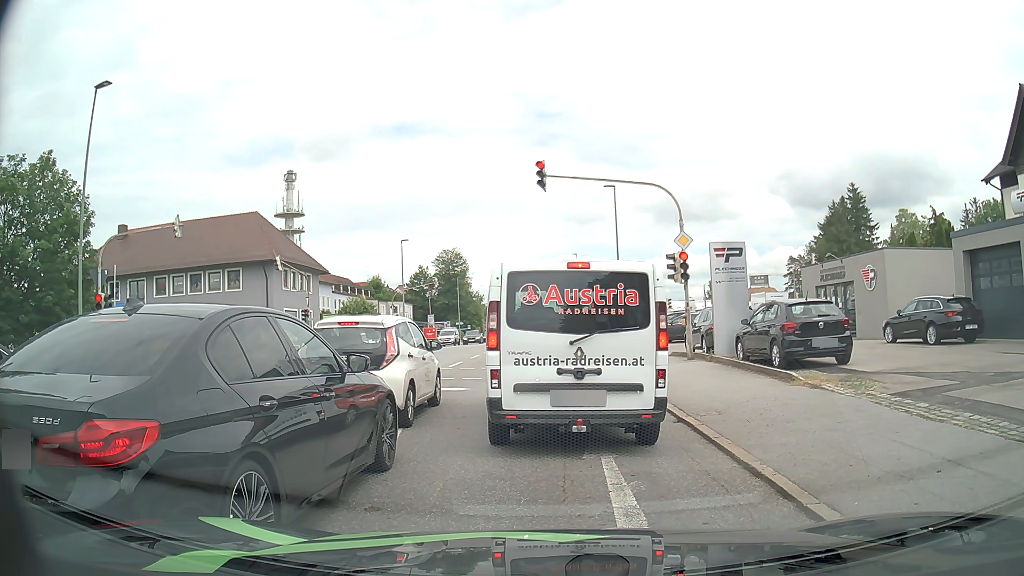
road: tertiary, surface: asphalt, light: Day
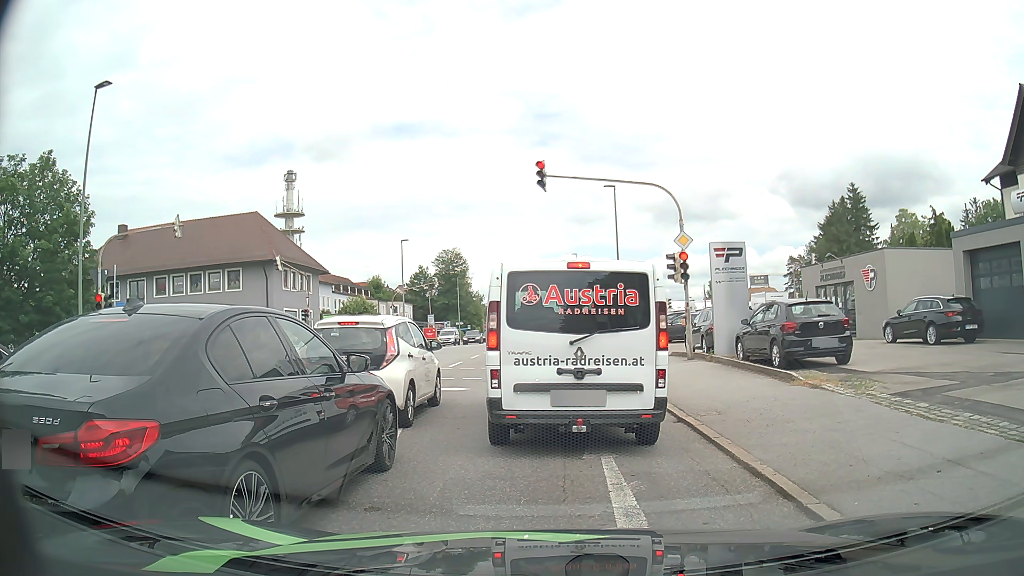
(0.0, 0.0) m; 0°
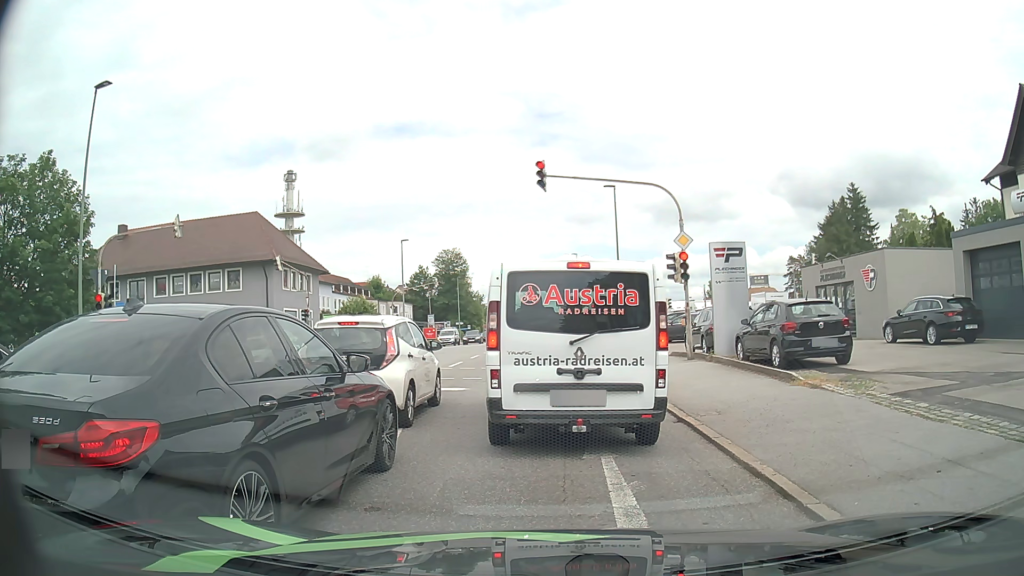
(0.0, 0.0) m; 0°
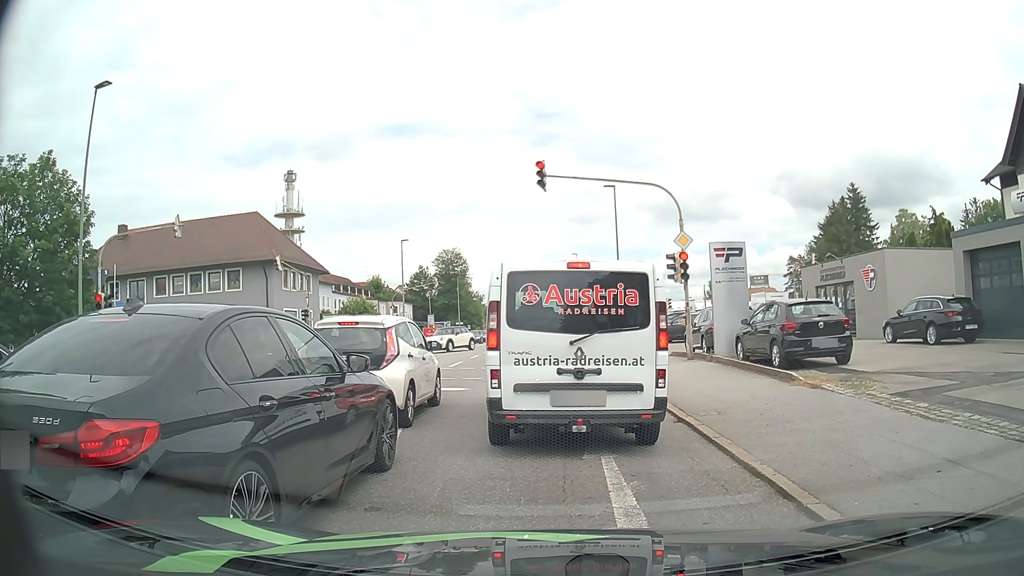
(0.0, 0.0) m; 0°
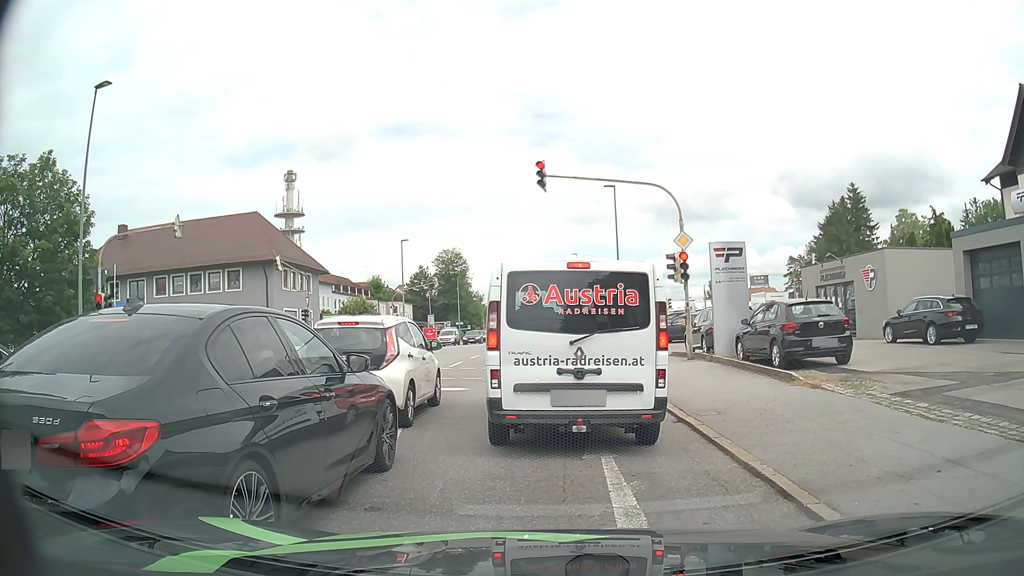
(0.0, 0.0) m; 0°
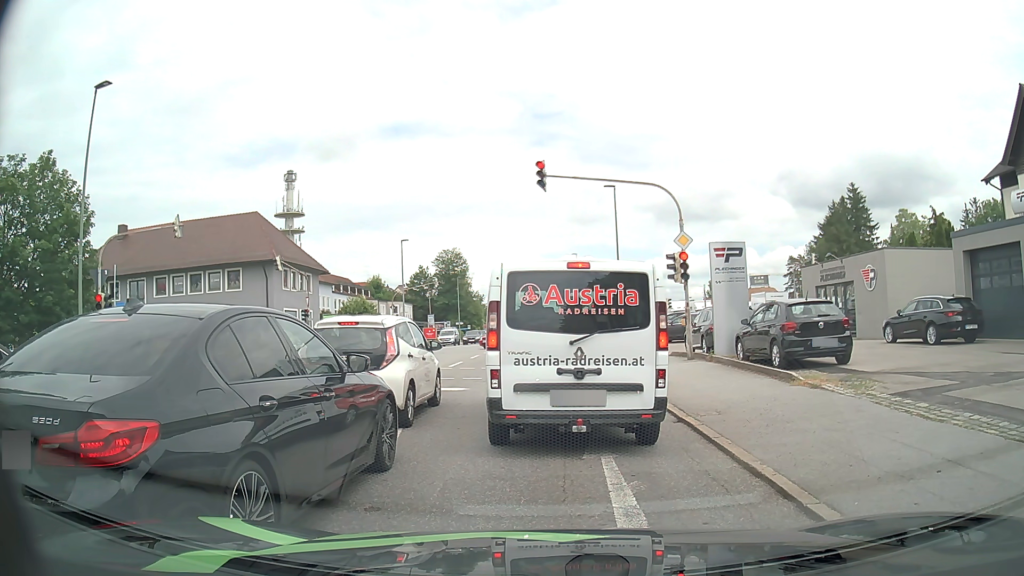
(0.0, 0.0) m; 0°
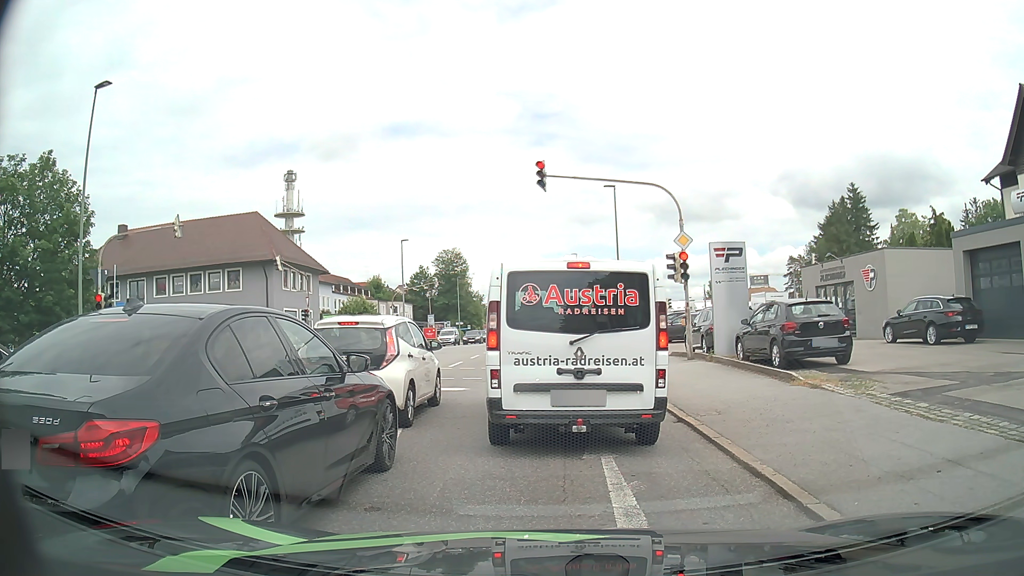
(0.0, 0.0) m; 0°
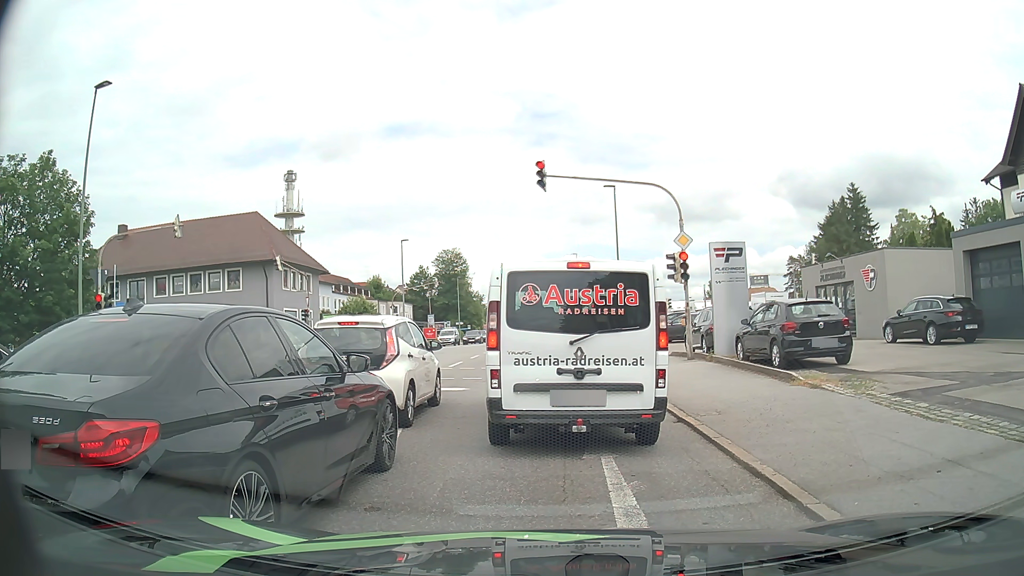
(0.0, 0.0) m; 0°
